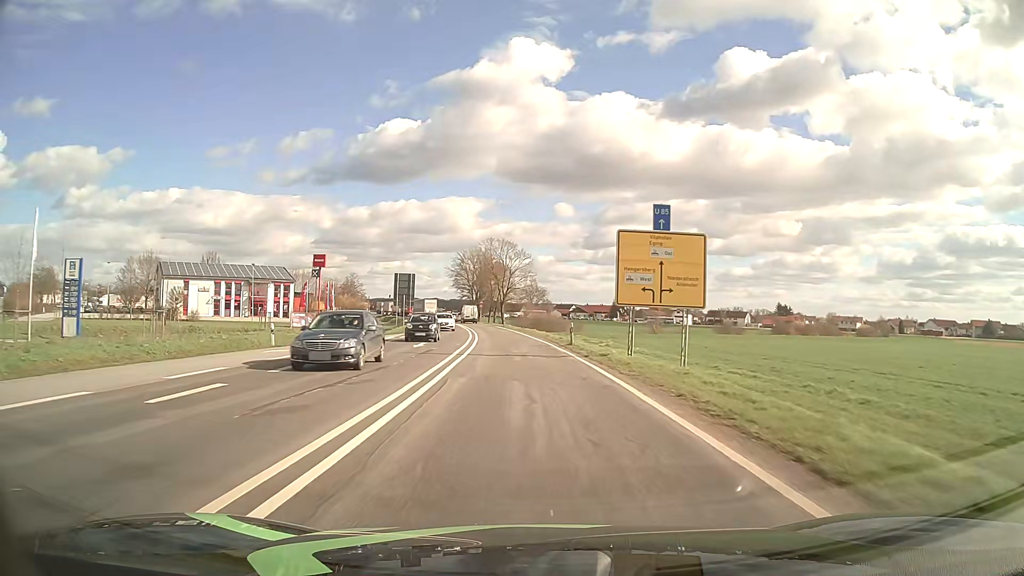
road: primary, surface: asphalt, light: Day
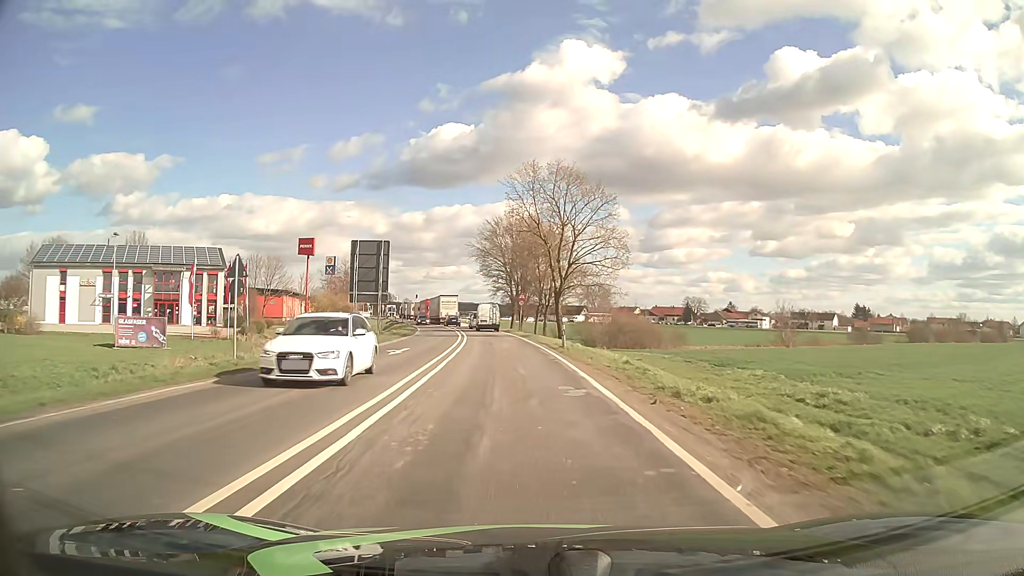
(-1.9, +46.8) m; -5°
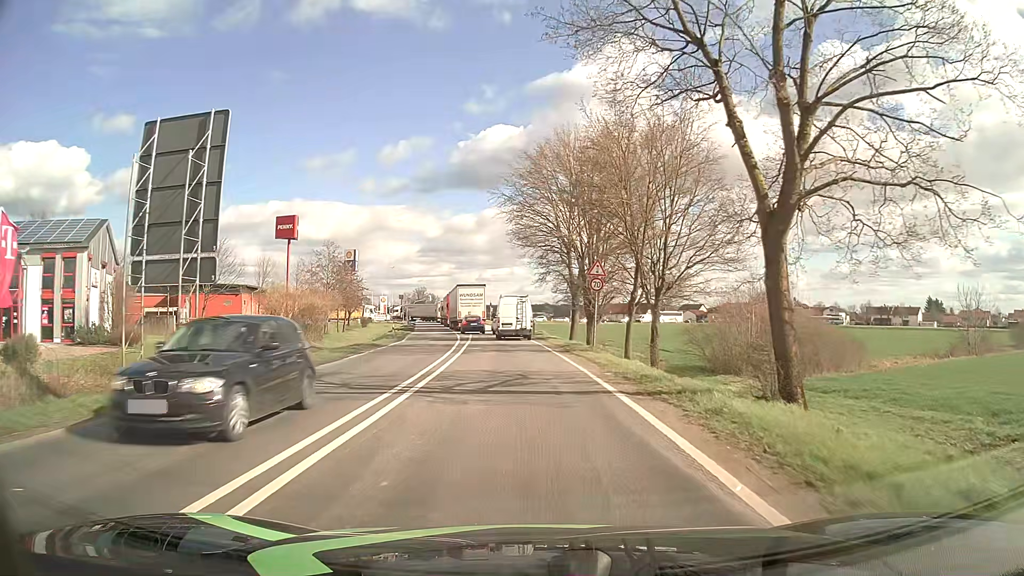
(-1.3, +34.0) m; -5°
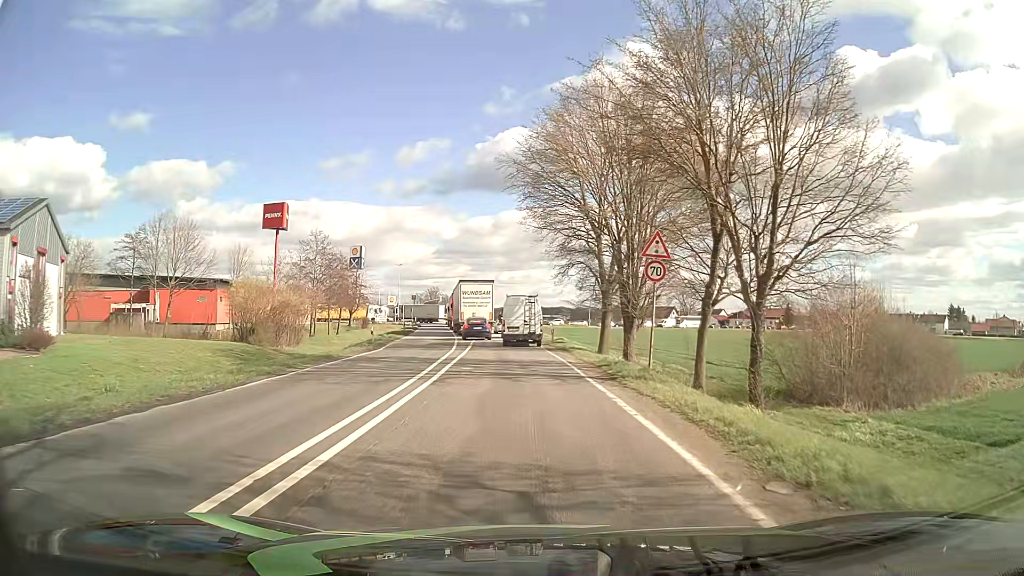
(-0.1, +10.3) m; -1°
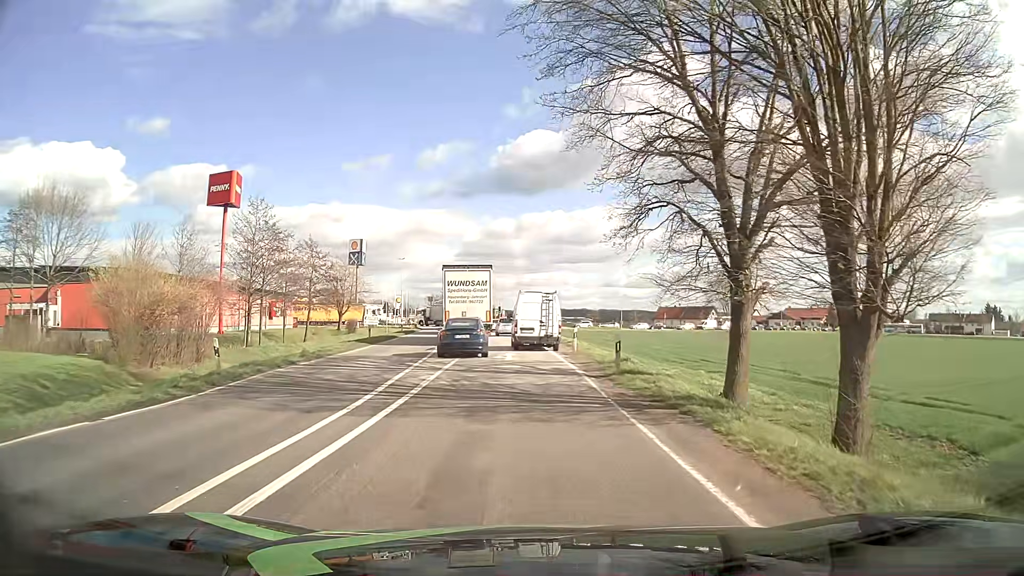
(-0.4, +20.4) m; -2°
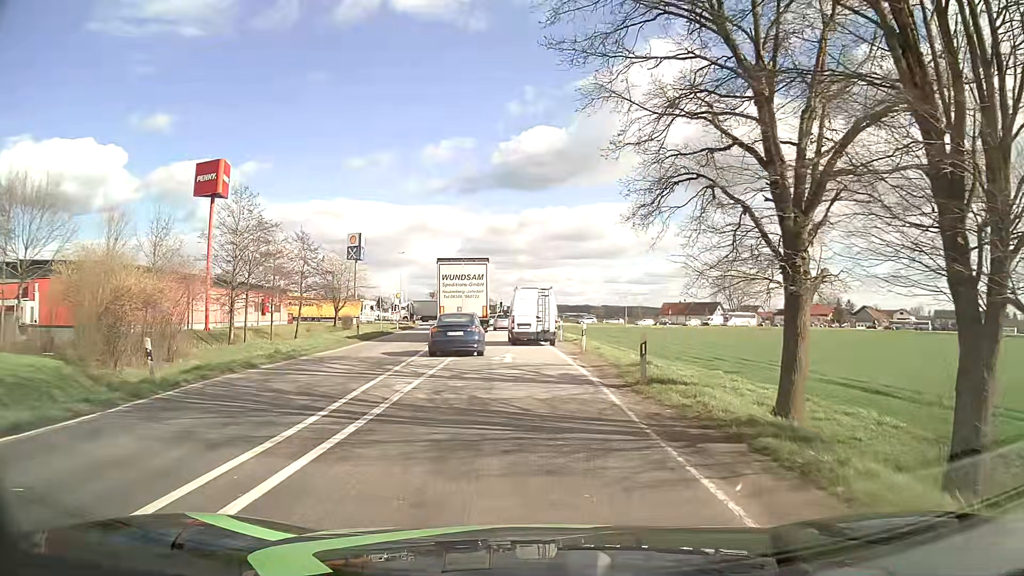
(0.0, +3.3) m; 0°
